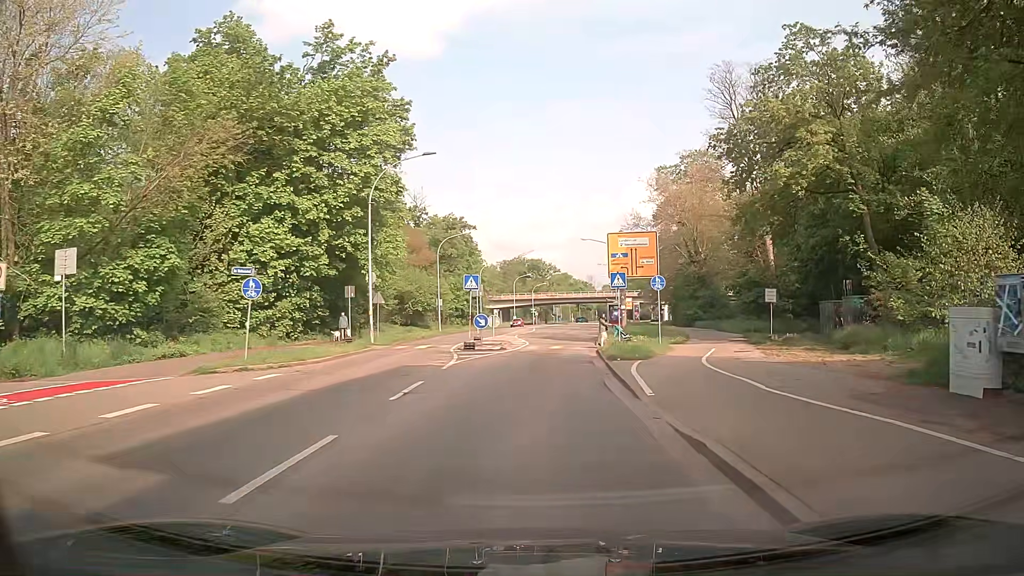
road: secondary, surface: asphalt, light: Day
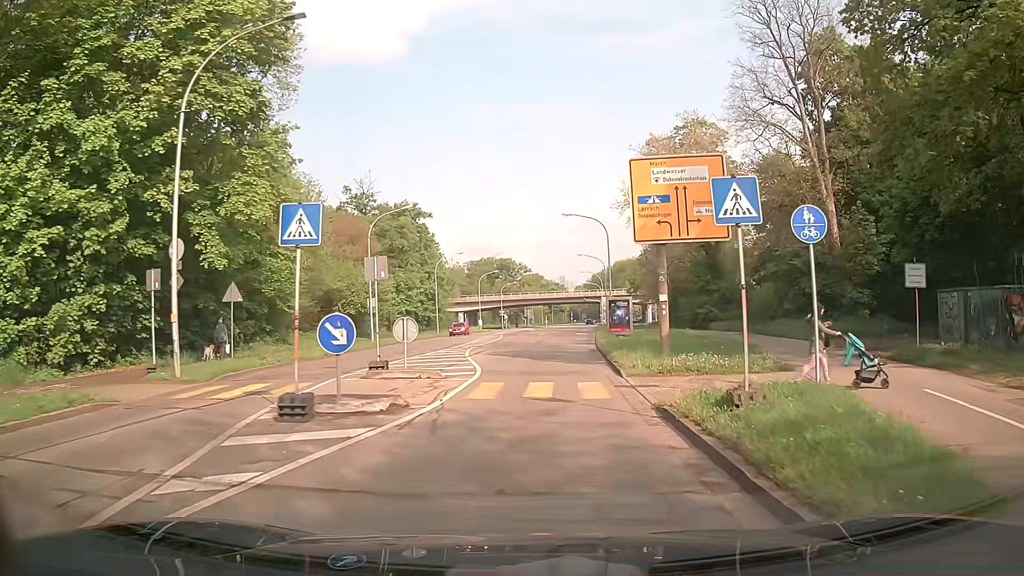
(+0.1, +17.8) m; +1°
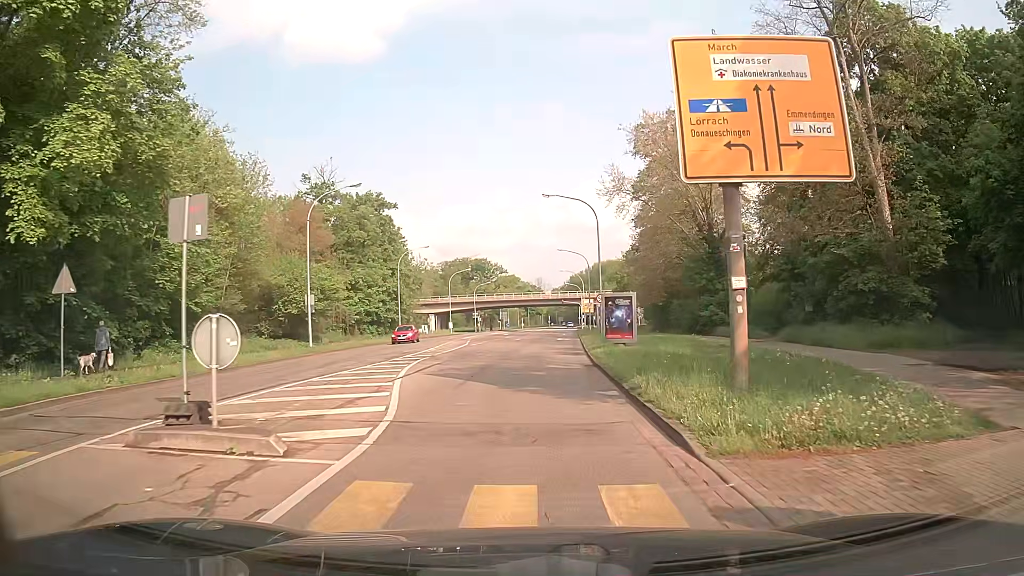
(+0.2, +9.1) m; +2°
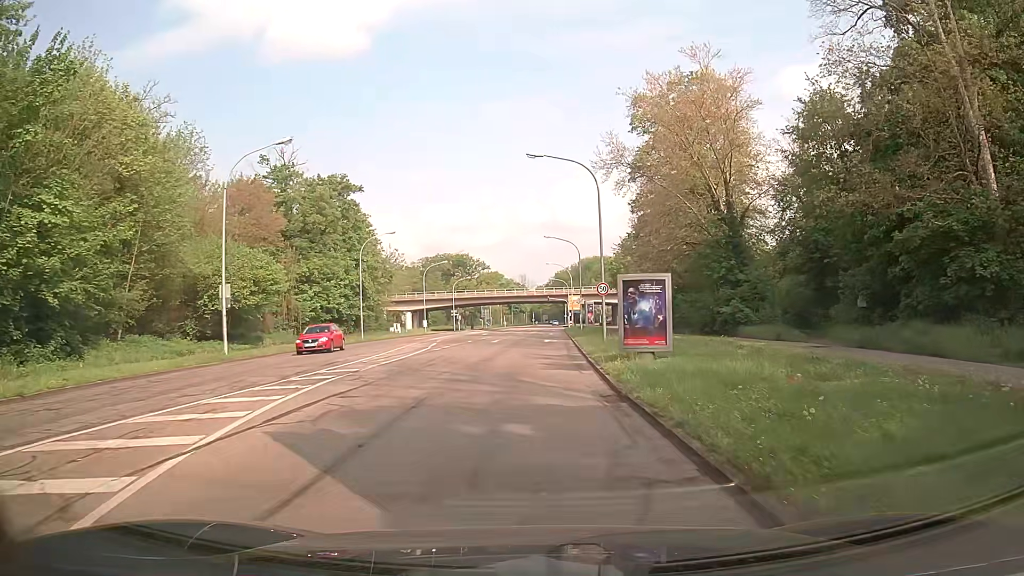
(+0.1, +10.0) m; +2°
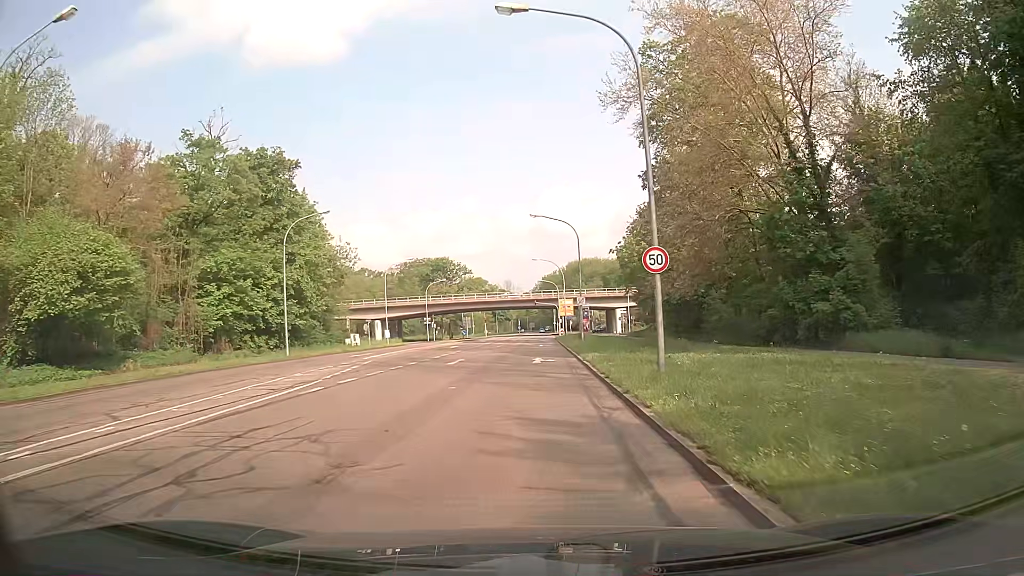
(0.0, +16.8) m; 0°
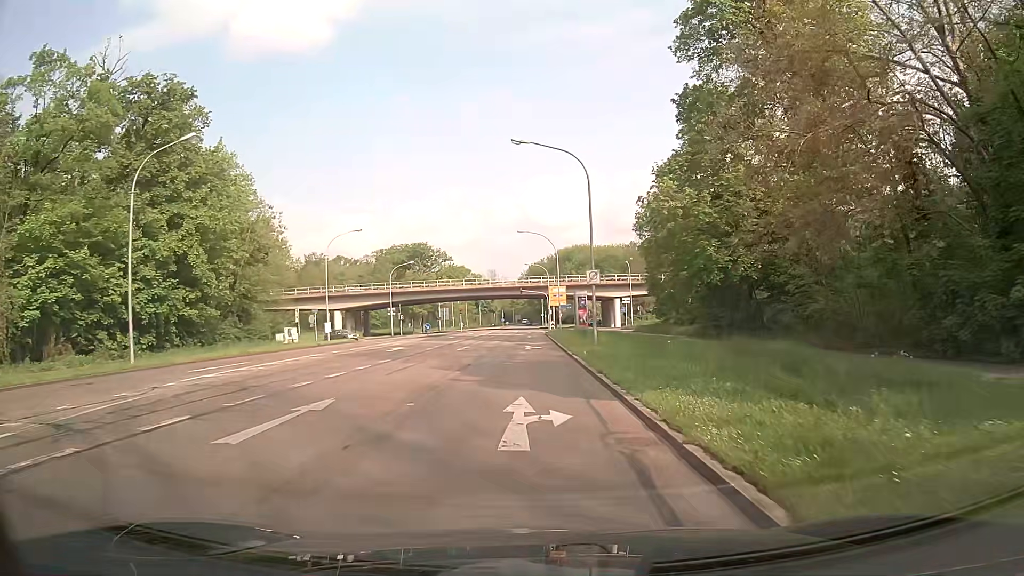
(+0.2, +18.2) m; +1°
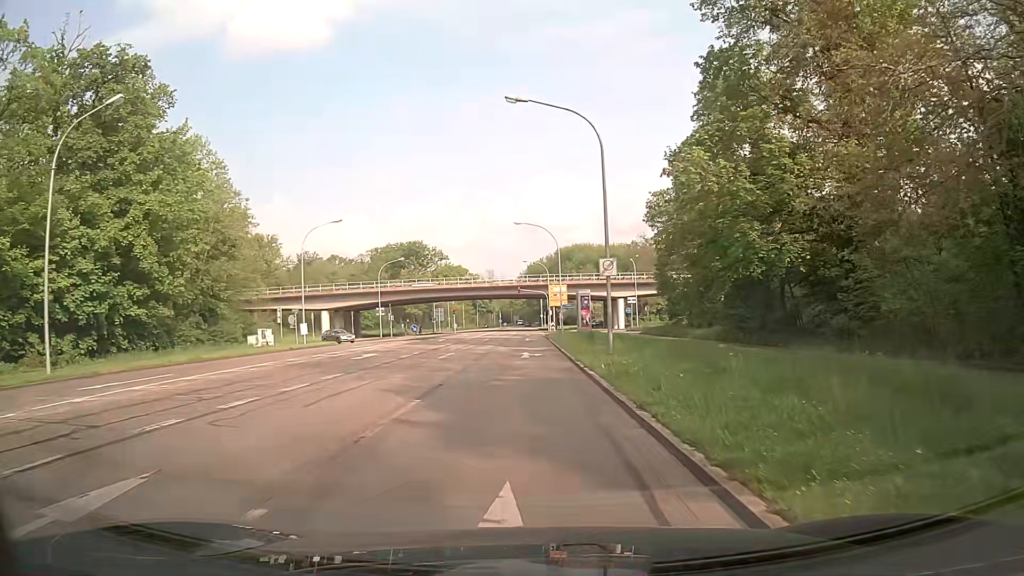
(0.0, +6.2) m; 0°
